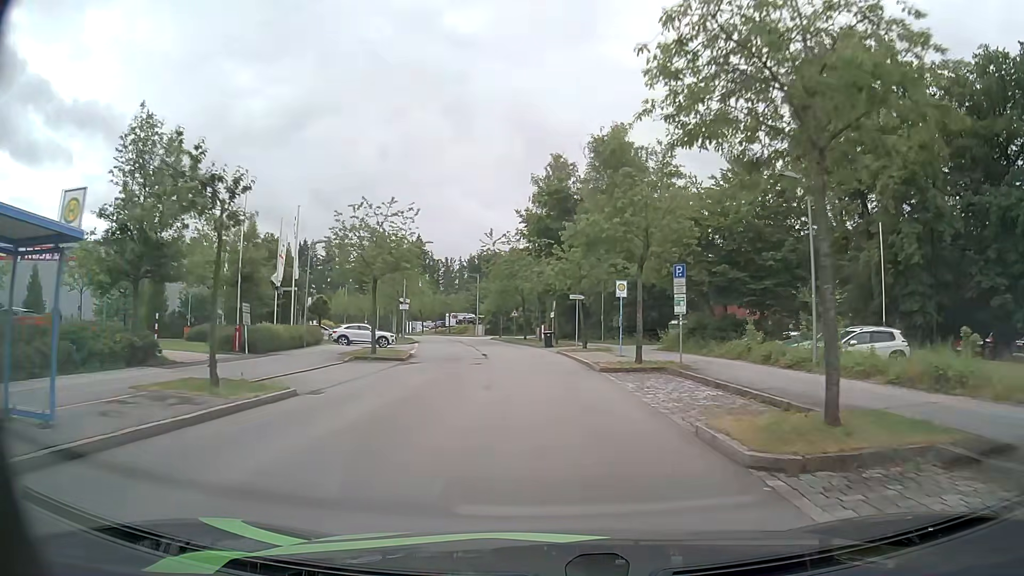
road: residential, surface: asphalt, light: Day
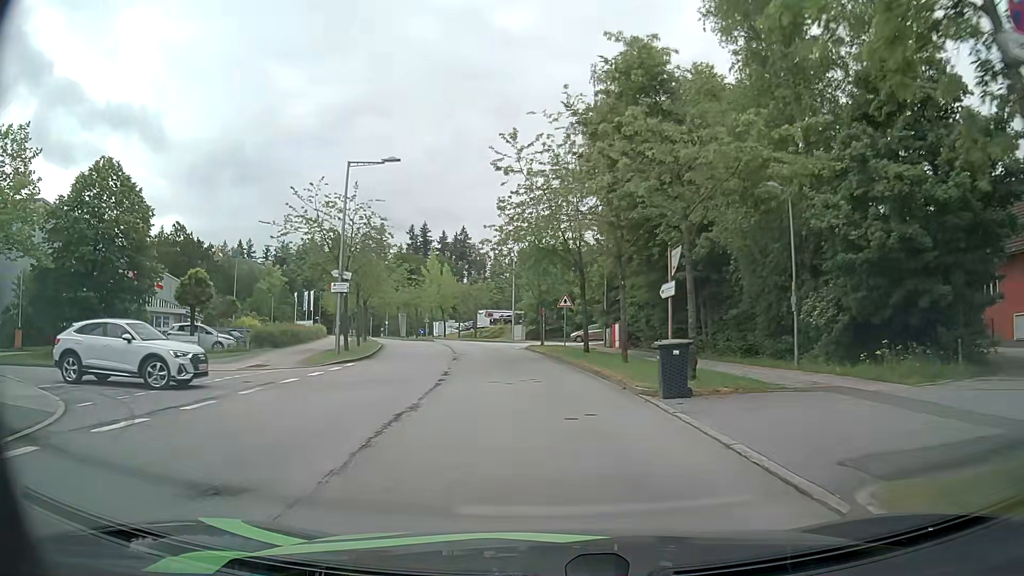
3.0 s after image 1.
(-1.0, +32.0) m; -5°
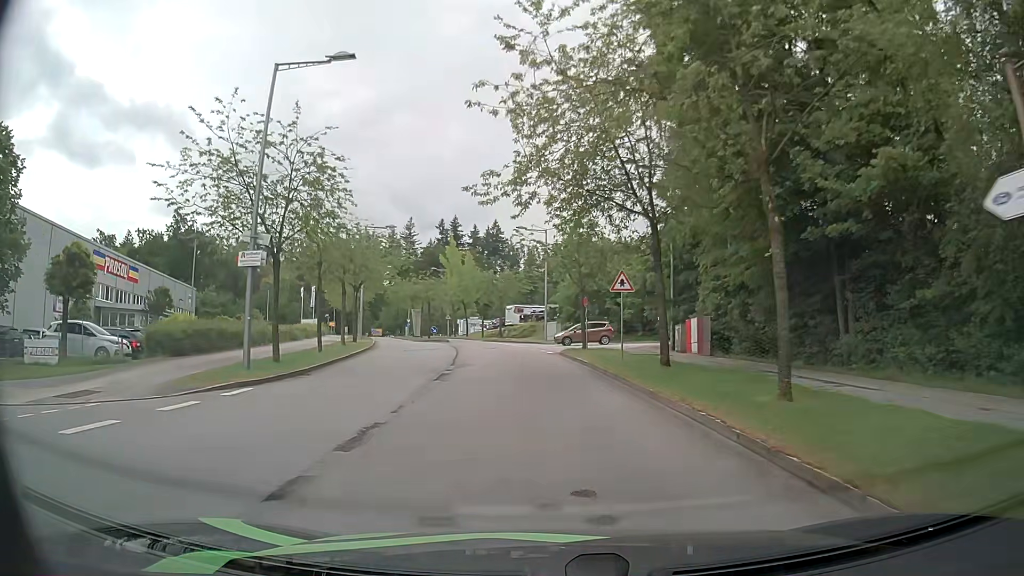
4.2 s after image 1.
(-0.3, +12.7) m; -3°
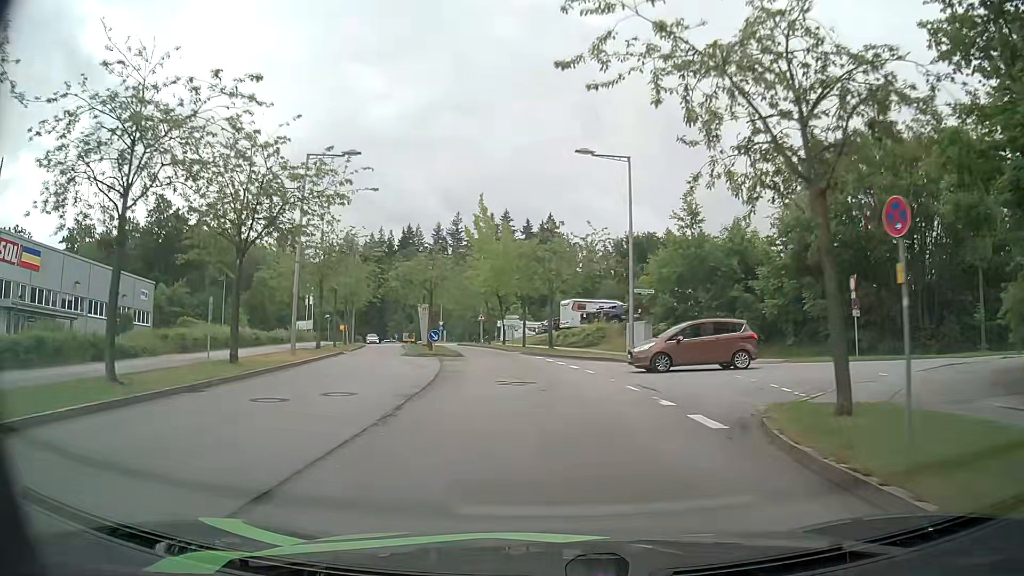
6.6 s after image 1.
(-1.2, +24.4) m; -4°
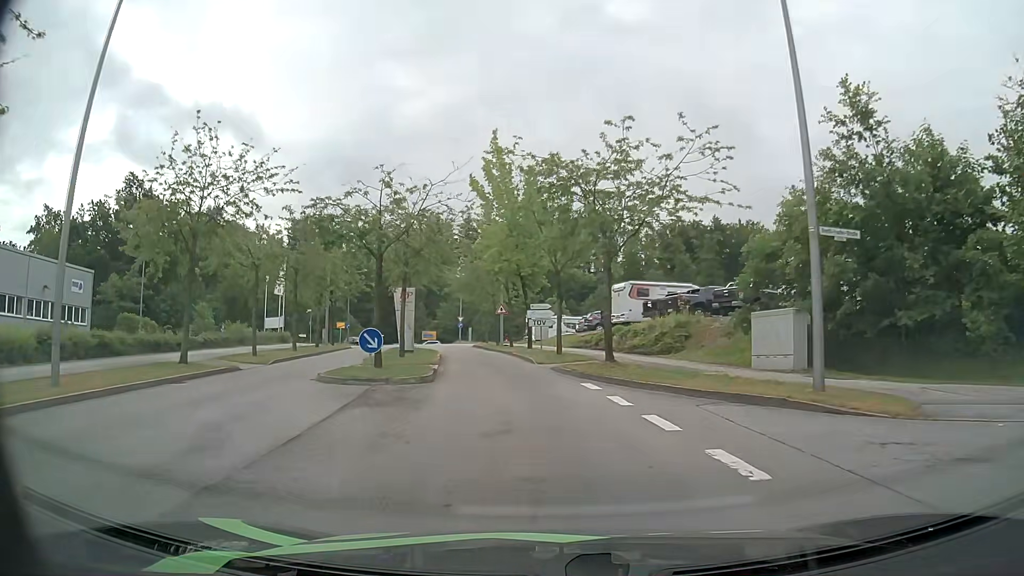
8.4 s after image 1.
(-0.6, +17.6) m; -4°
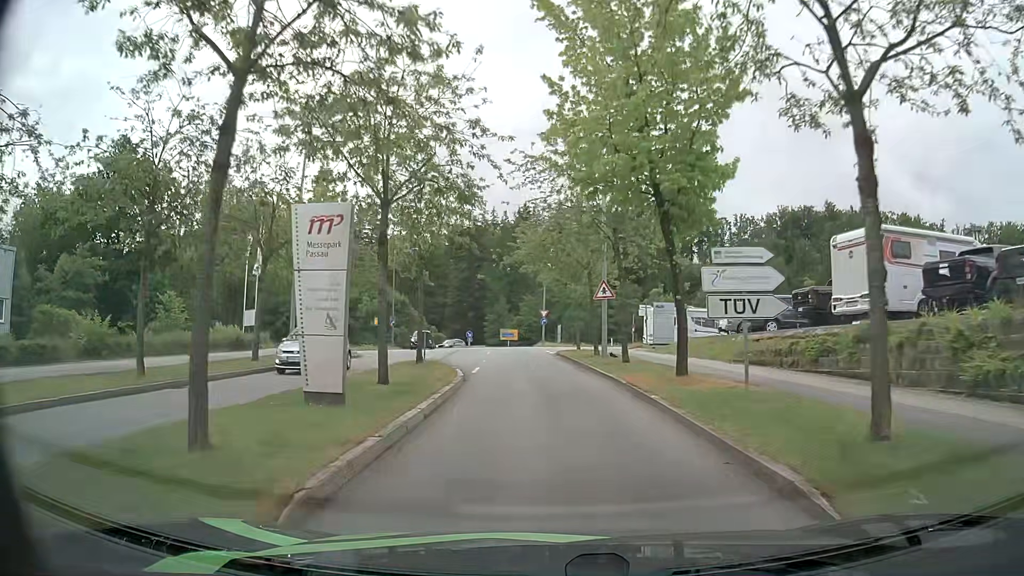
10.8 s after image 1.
(-1.5, +21.2) m; -8°
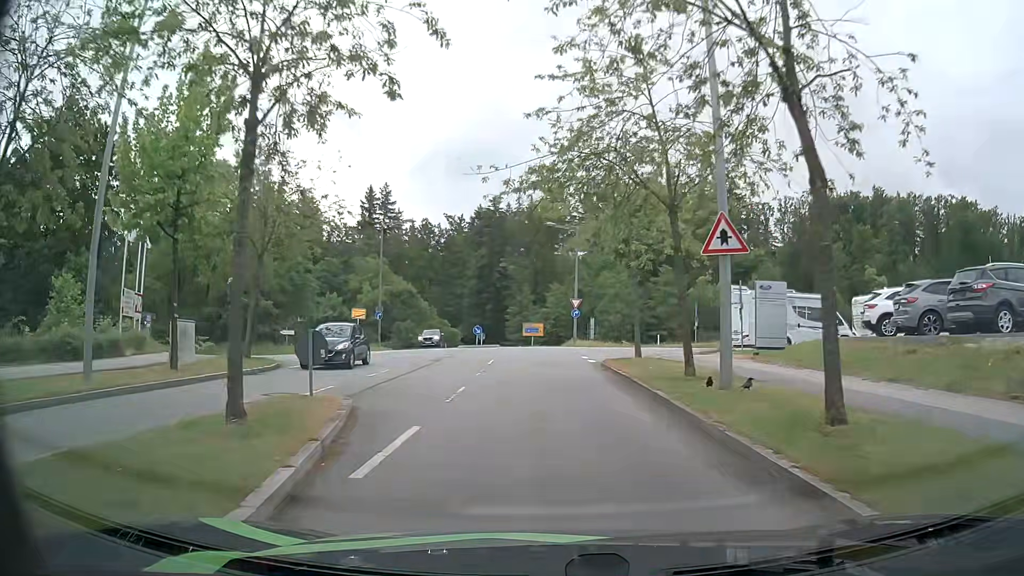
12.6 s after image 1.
(-0.3, +14.7) m; -2°
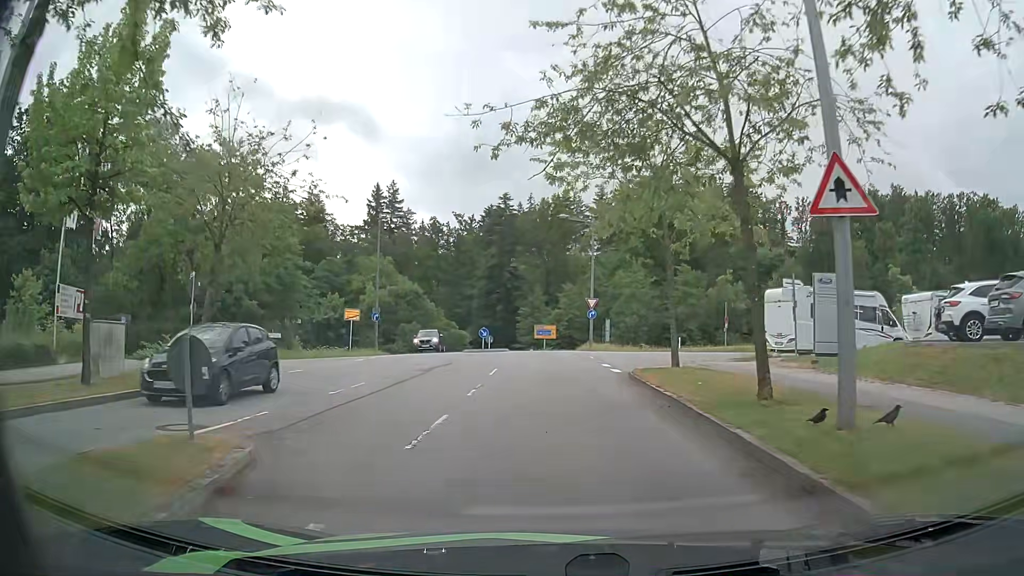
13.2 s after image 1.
(0.0, +4.3) m; -1°
